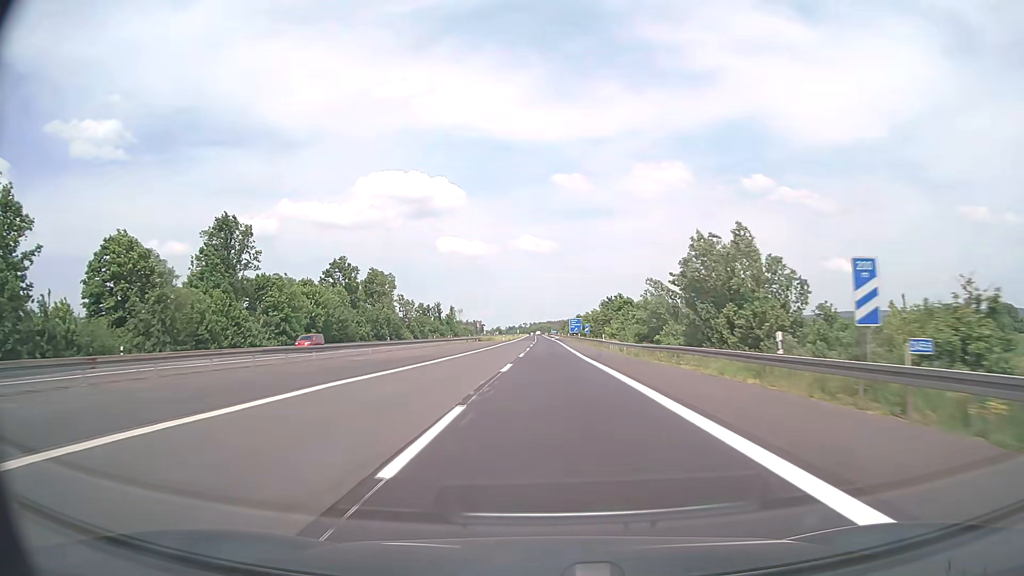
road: motorway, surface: asphalt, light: Day
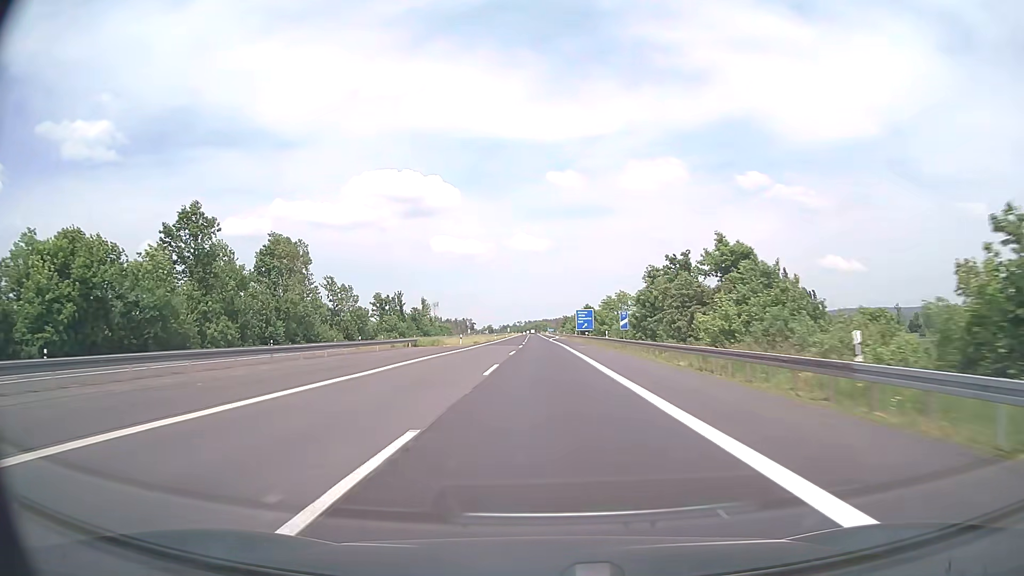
(+0.3, +57.0) m; 0°
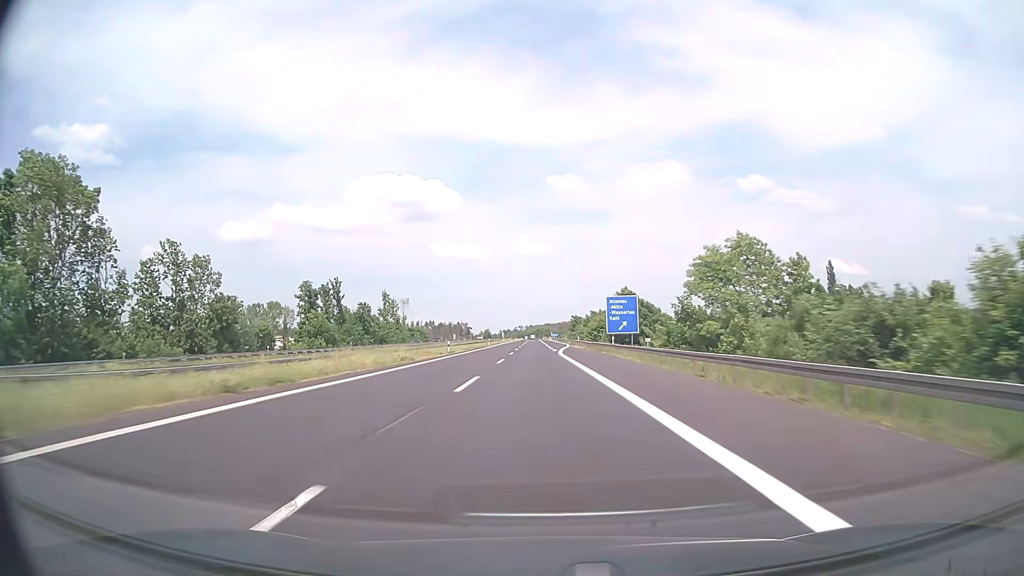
(0.0, +57.0) m; 0°
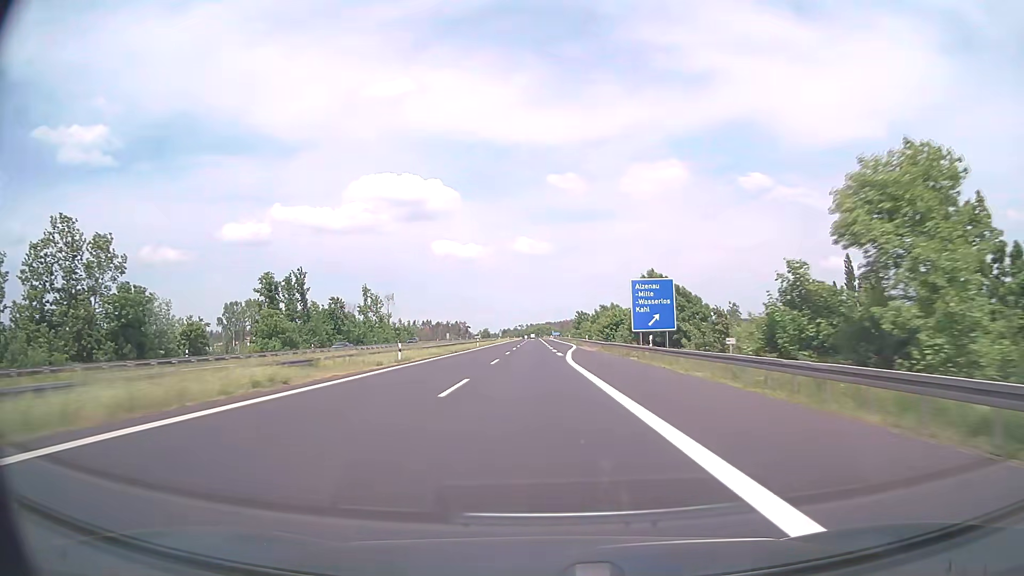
(-0.1, +19.0) m; 0°
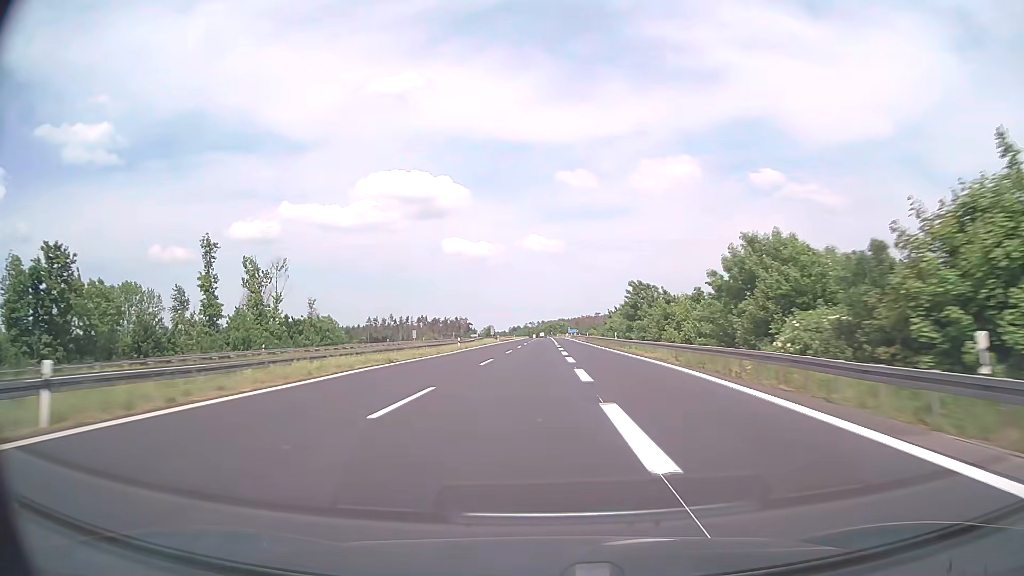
(-0.5, +76.0) m; -1°
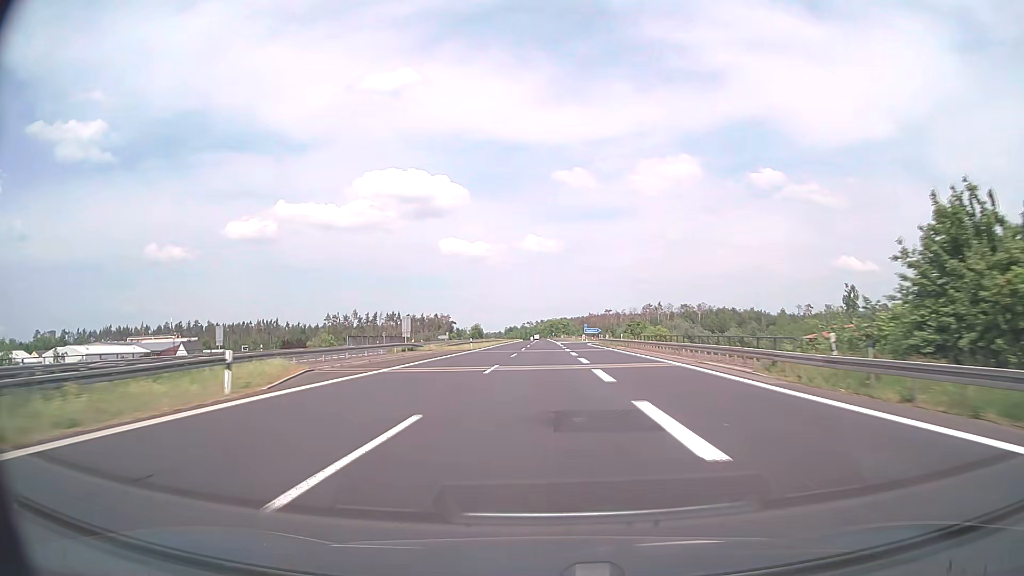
(-0.3, +95.0) m; 0°
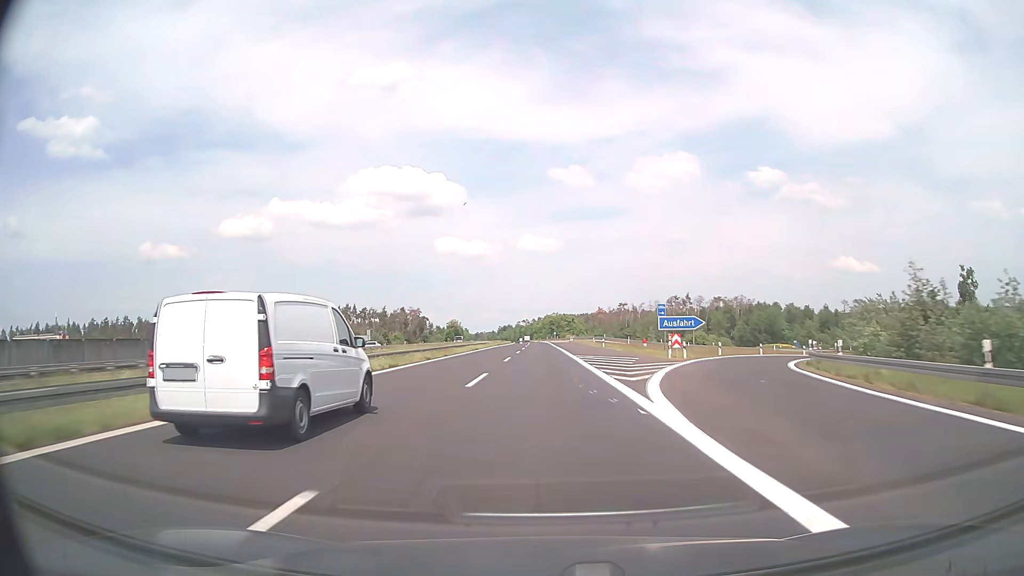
(+0.3, +95.0) m; 0°
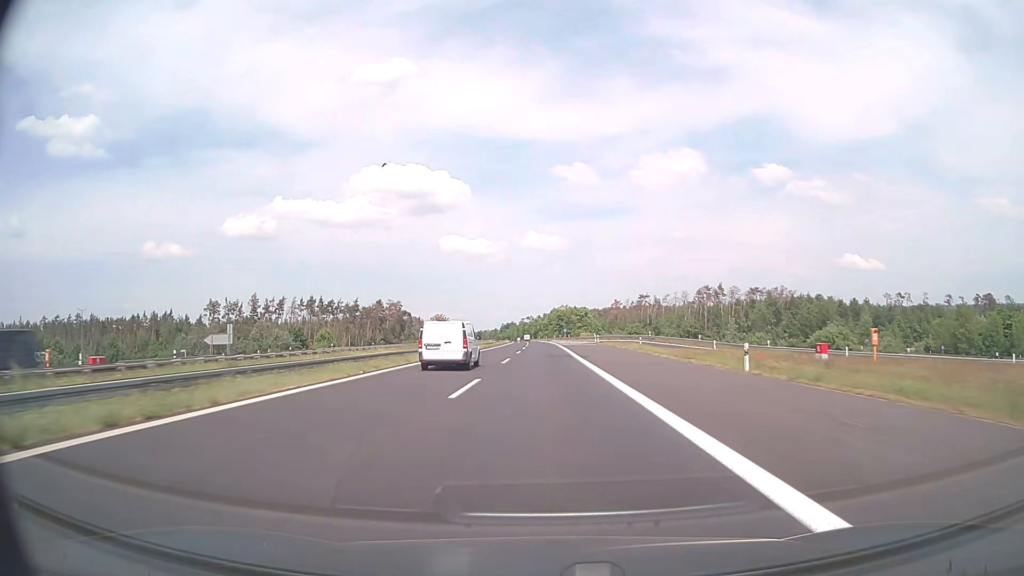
(-0.2, +57.0) m; -1°
(0, +10) (0, +20) (0, +30) (0, +40) (0, +50) (0, +60) (0, +70) (0, +80) (0, +90) (0, +100) m
